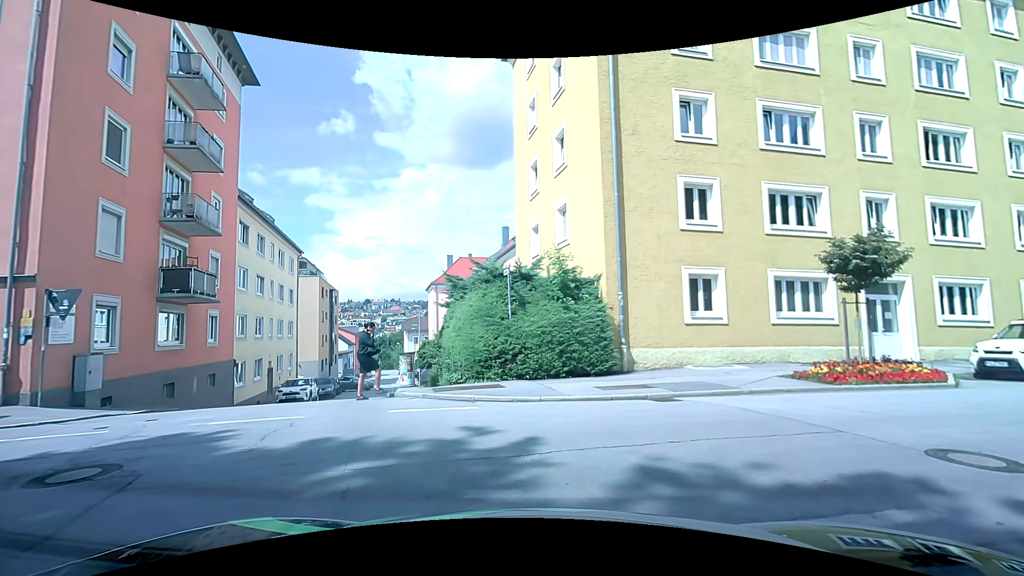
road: residential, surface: asphalt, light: Day
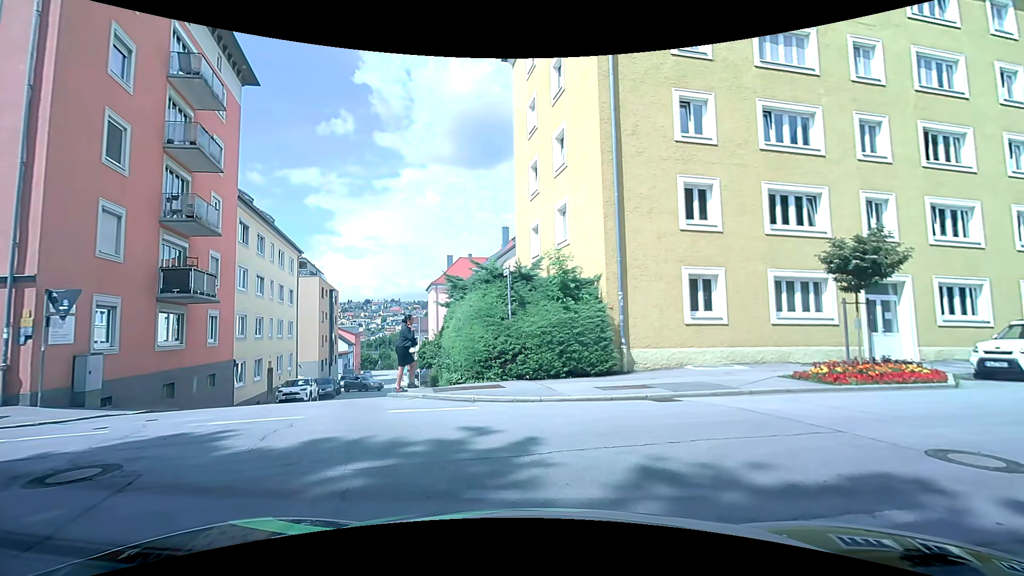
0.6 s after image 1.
(0.0, 0.0) m; 0°
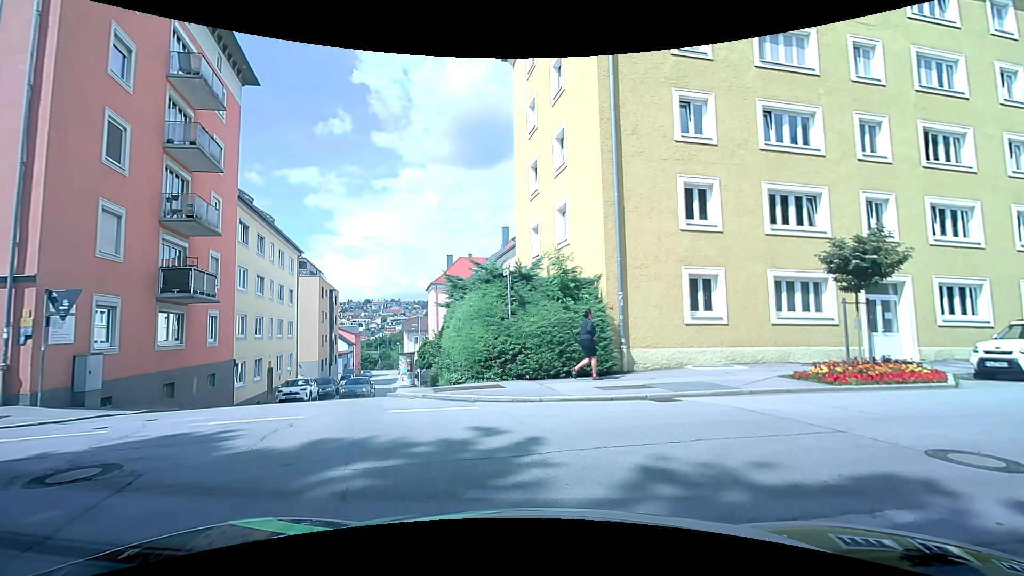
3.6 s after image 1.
(0.0, 0.0) m; 0°
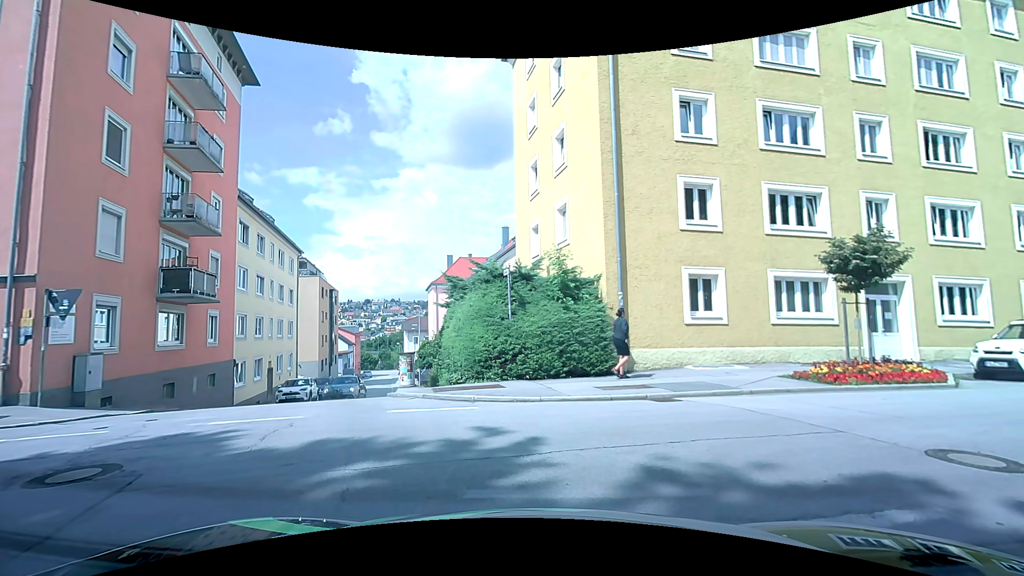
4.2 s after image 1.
(0.0, 0.0) m; 0°
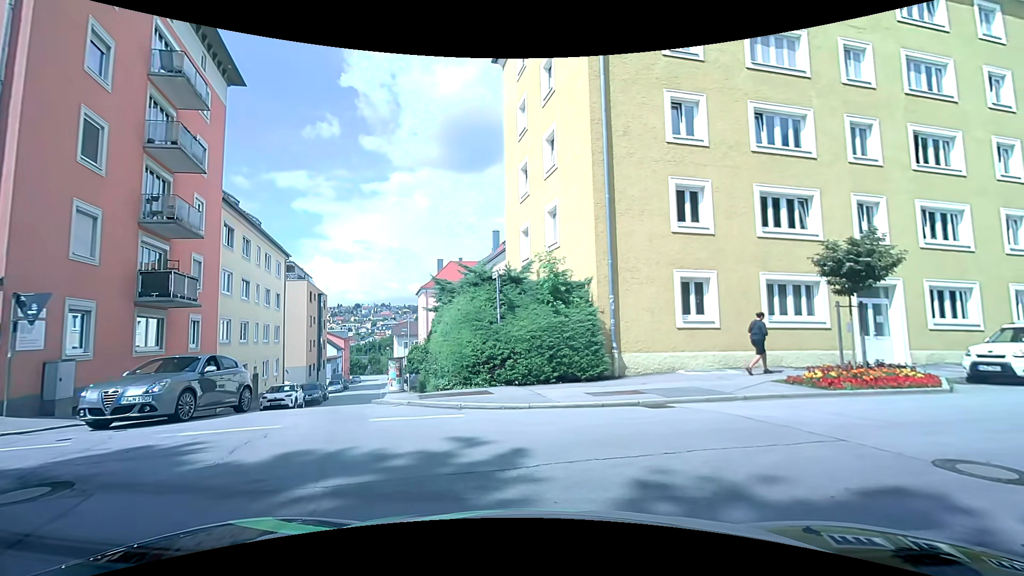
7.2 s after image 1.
(0.0, +0.3) m; 0°
